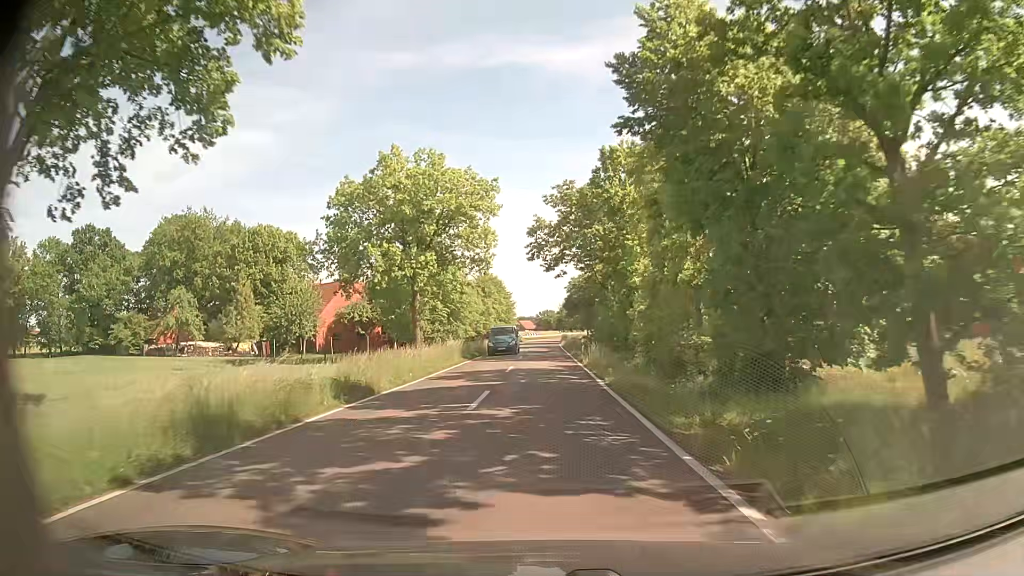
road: tertiary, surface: asphalt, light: Day
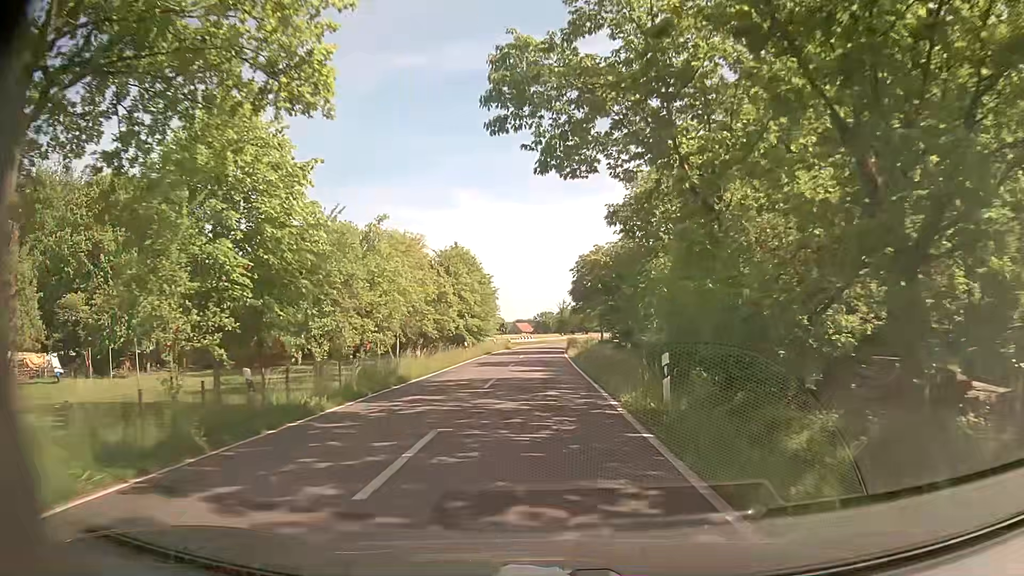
(0.0, +30.5) m; 0°
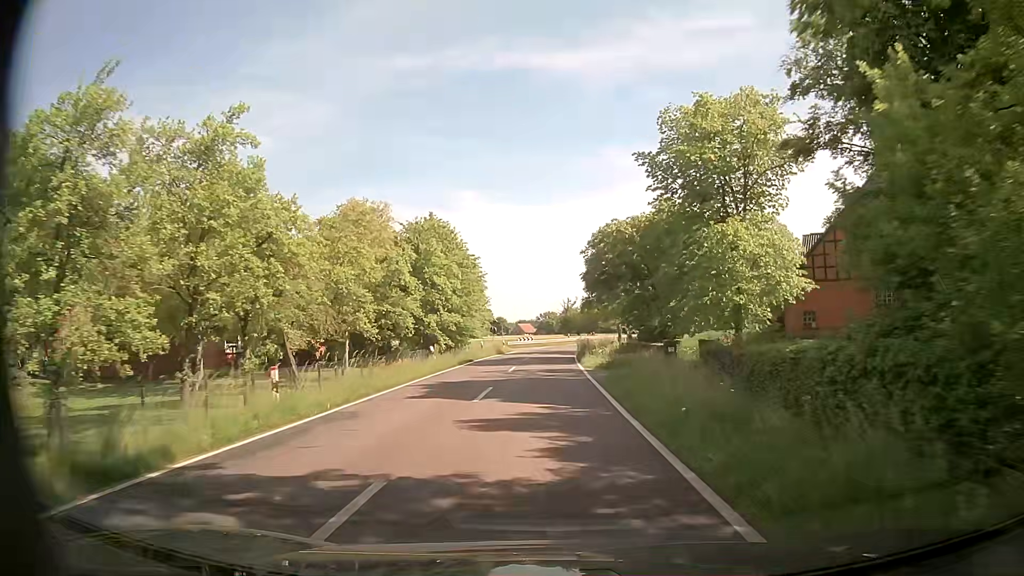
(0.0, +15.2) m; -1°
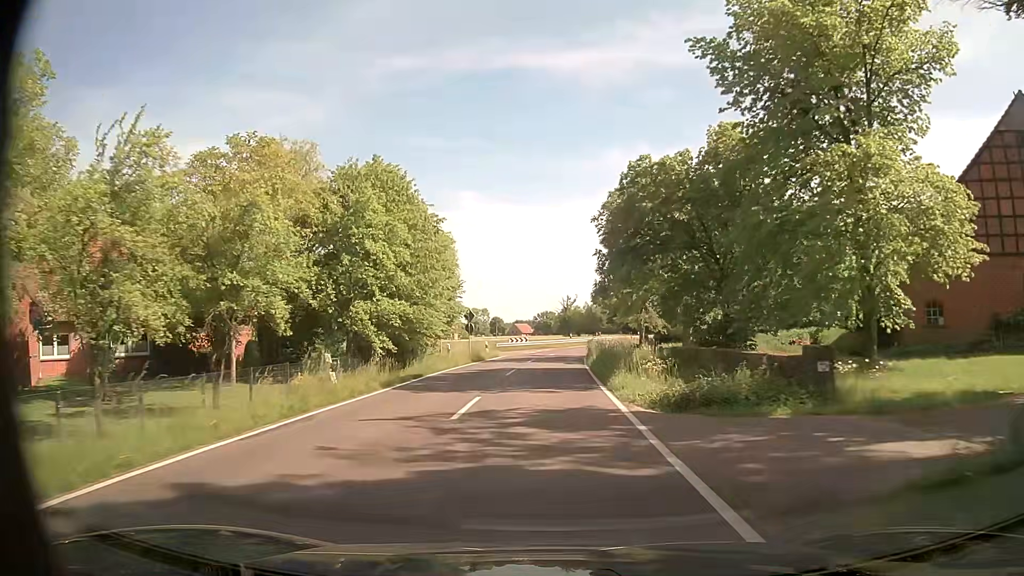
(+0.2, +15.2) m; +1°
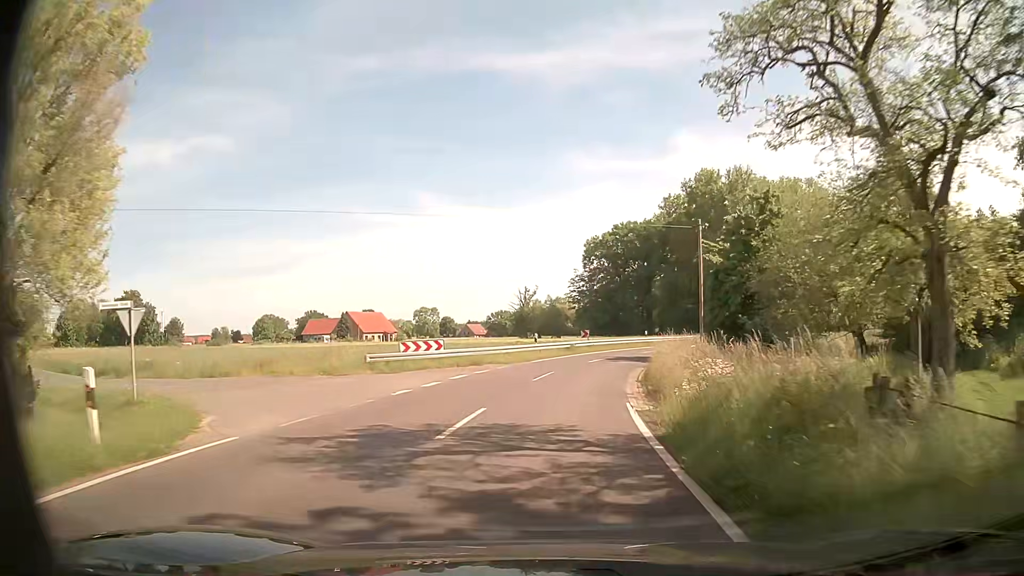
(+0.7, +38.0) m; +3°
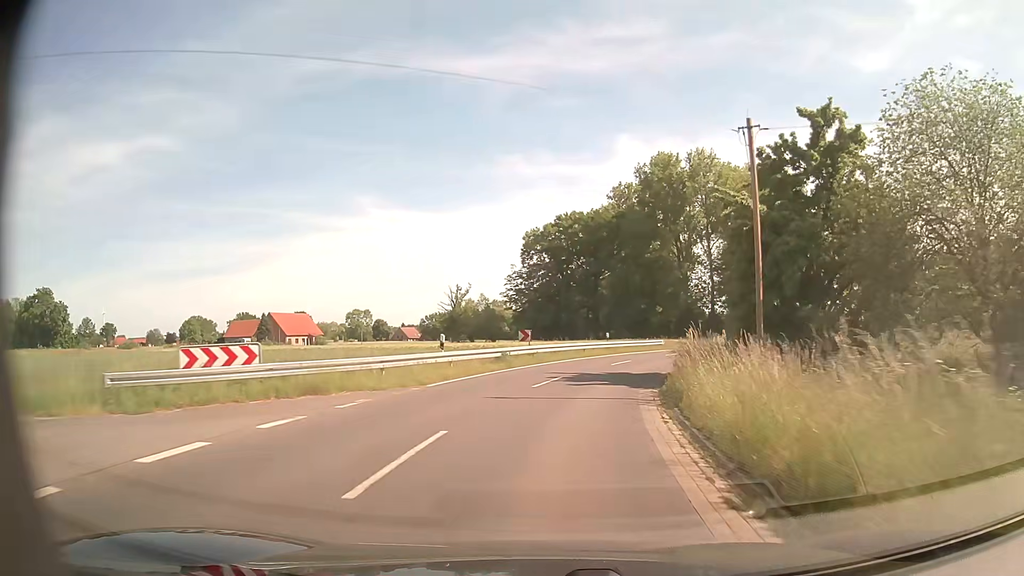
(+0.8, +15.2) m; +6°
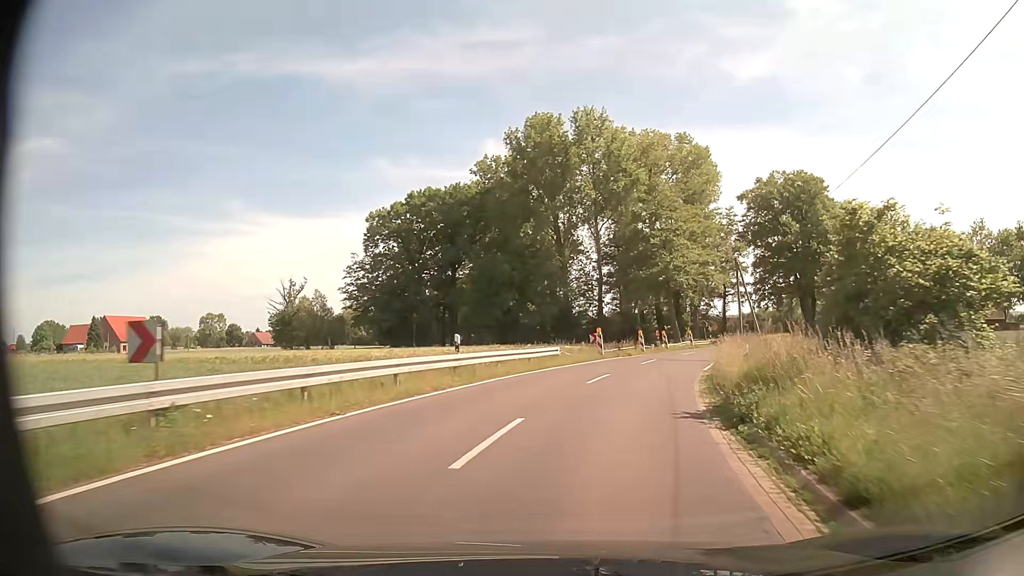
(+1.9, +22.6) m; +11°
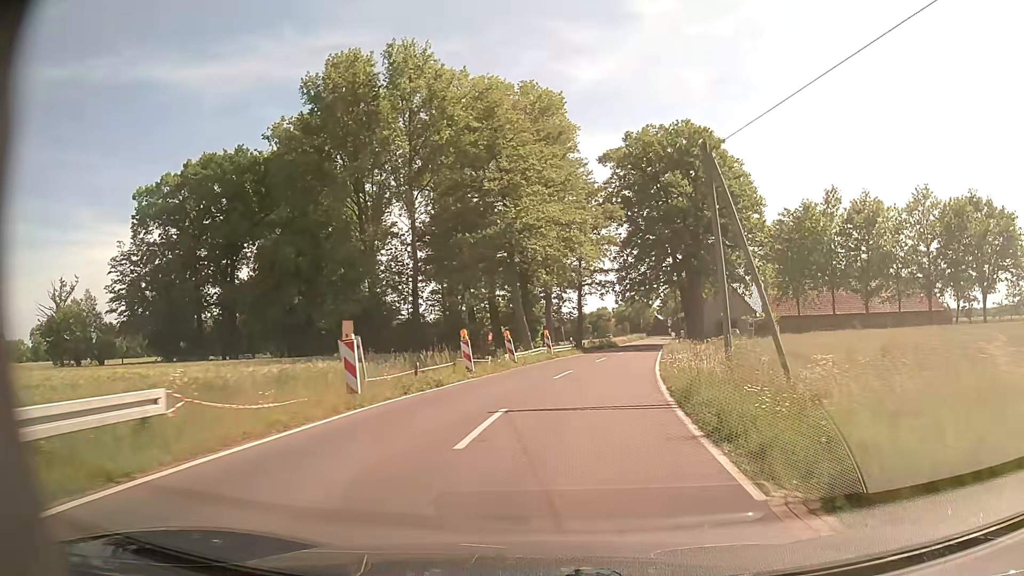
(+3.1, +22.4) m; +15°
(0, +10) (+1, +20) (+3, +30) (+5, +40) (+7, +49) (+9, +59) (+11, +69) (+13, +79) (+14, +89) (+16, +99) m
